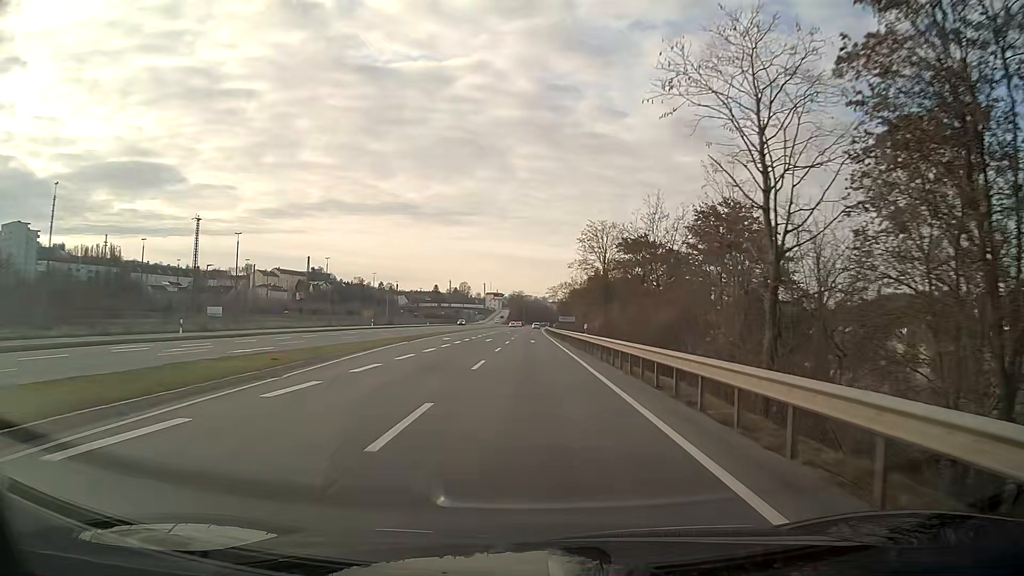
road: primary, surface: asphalt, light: Day
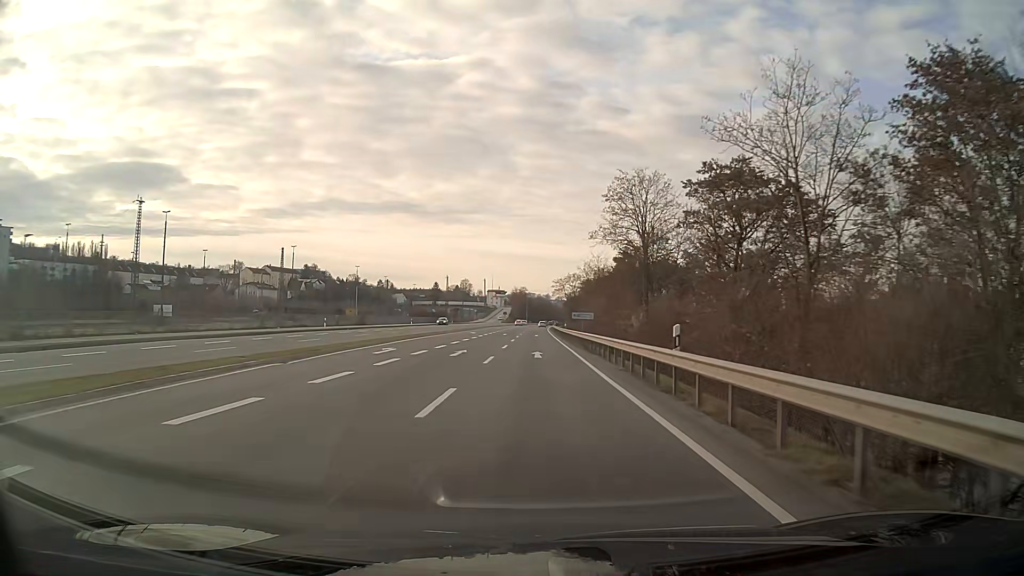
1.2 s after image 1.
(0.0, +21.6) m; 0°
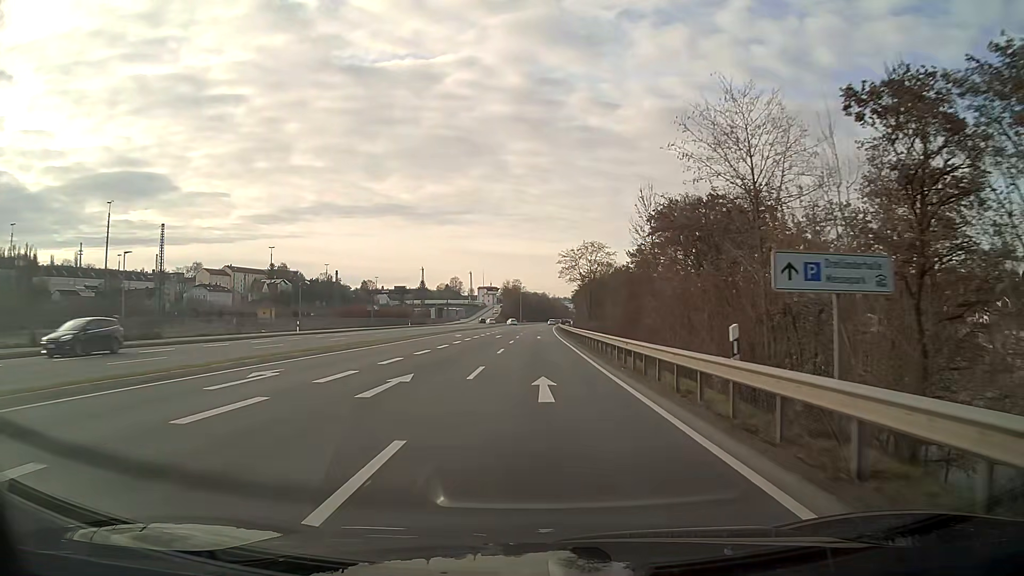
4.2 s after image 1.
(0.0, +54.1) m; 0°
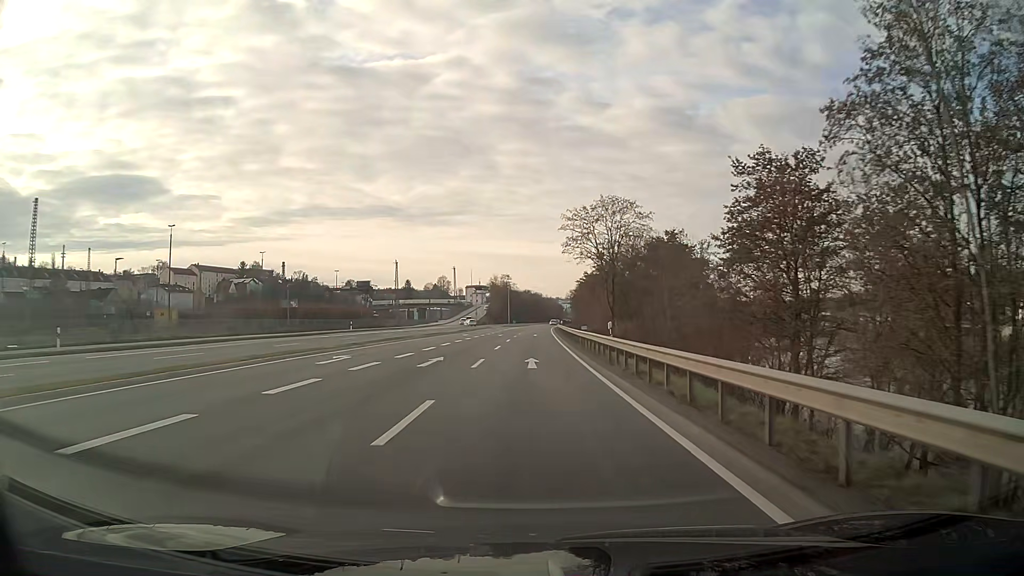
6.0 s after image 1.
(+0.2, +32.3) m; 0°
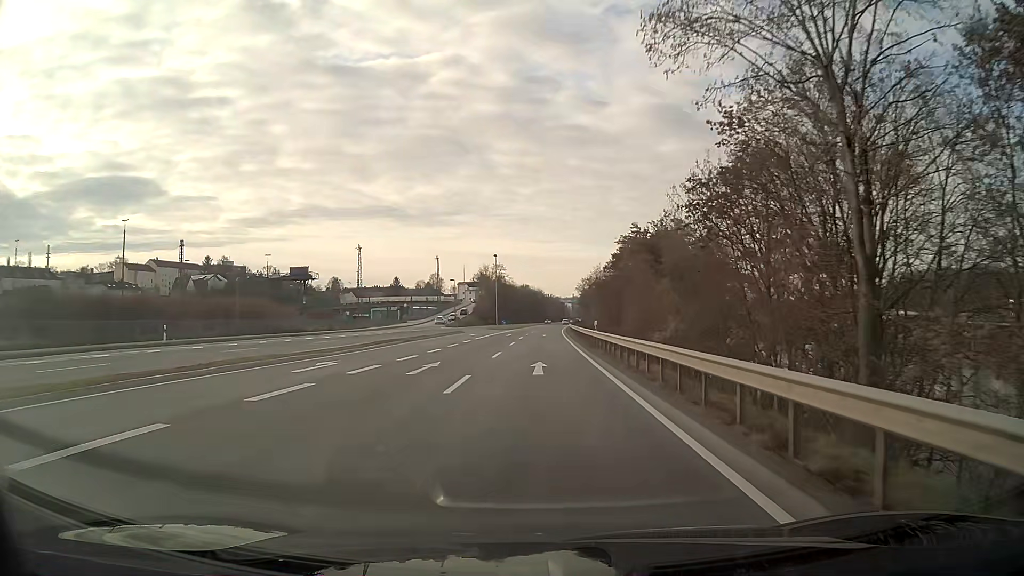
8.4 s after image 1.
(0.0, +43.0) m; 0°
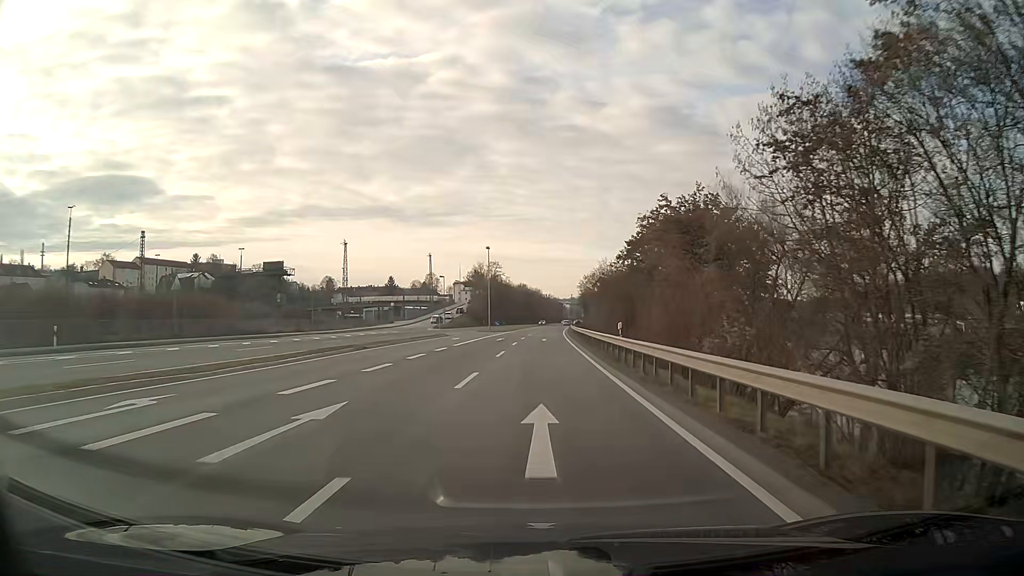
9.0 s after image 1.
(0.0, +10.7) m; 0°
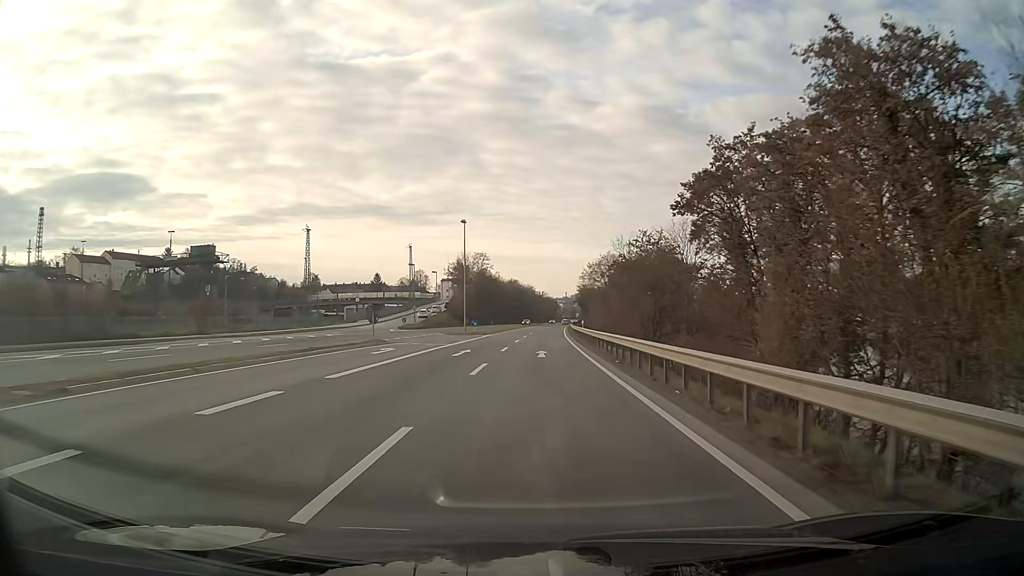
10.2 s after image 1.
(+0.1, +21.5) m; +1°
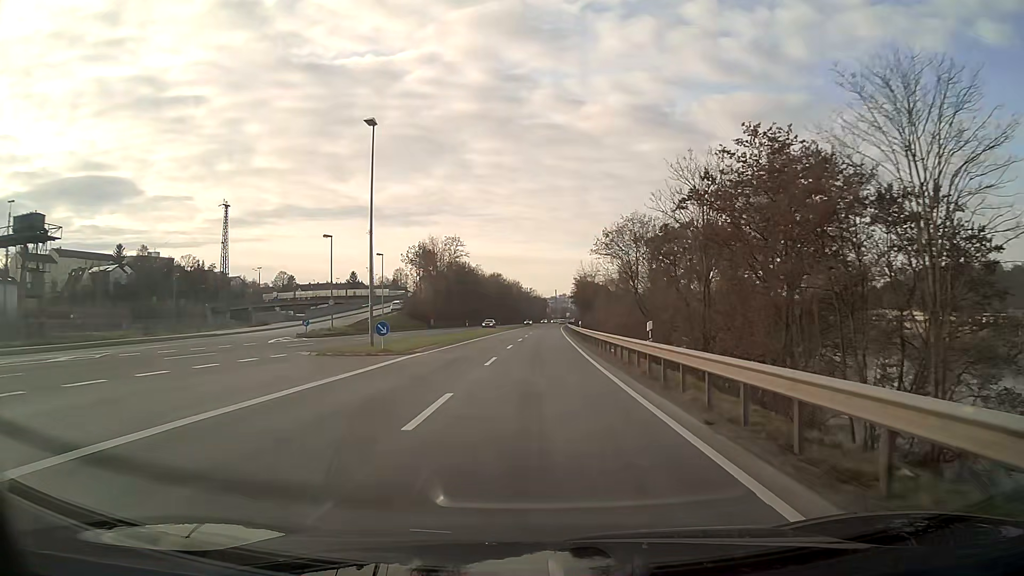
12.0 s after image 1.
(+0.3, +32.2) m; +1°
